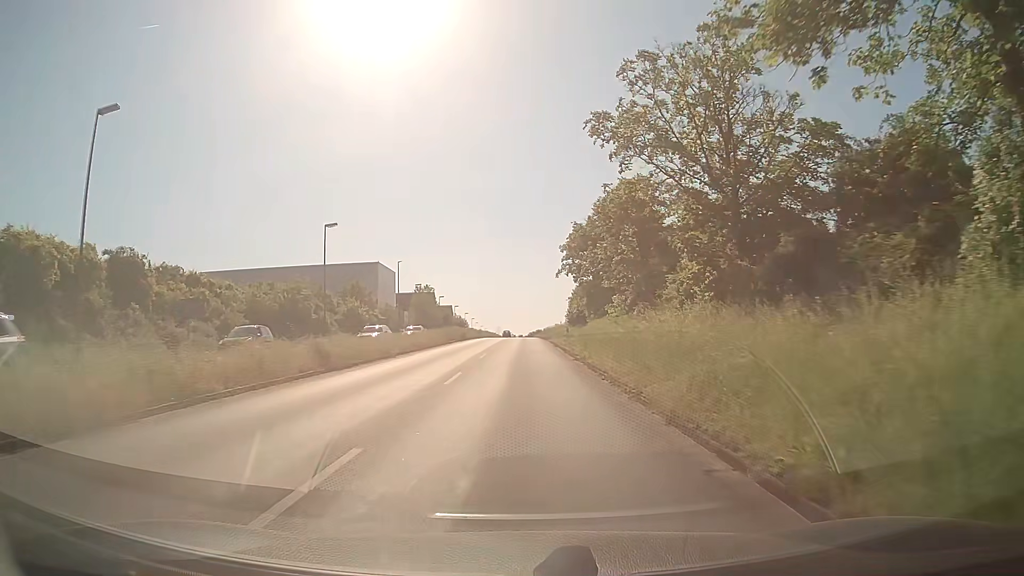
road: primary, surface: asphalt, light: Day
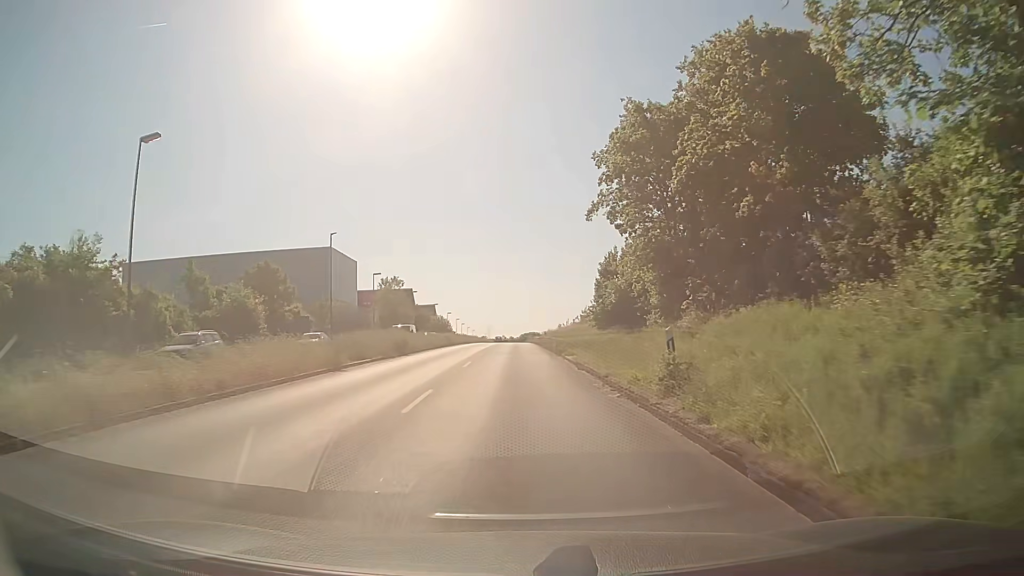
(+0.5, +29.0) m; +1°
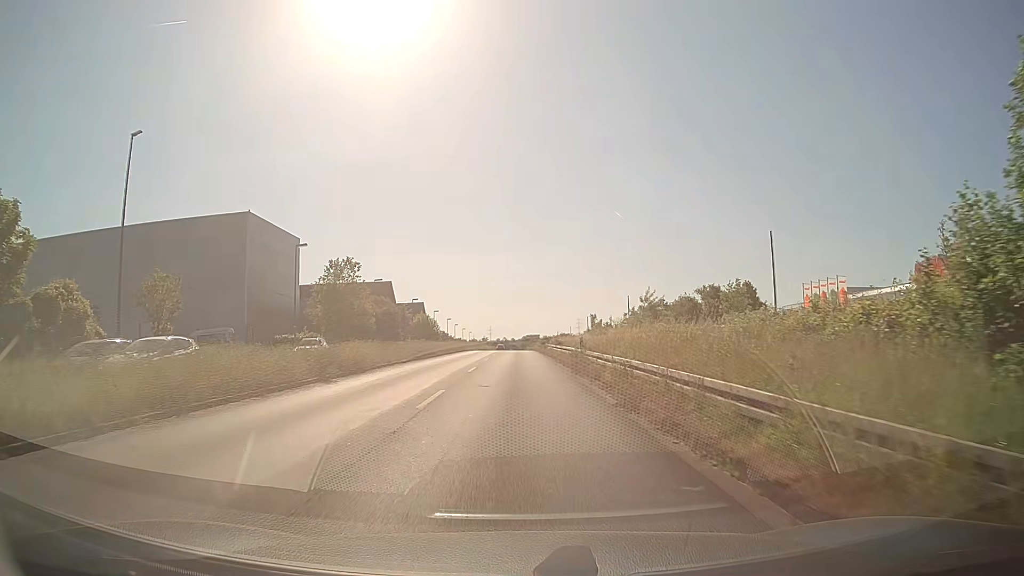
(0.0, +34.5) m; 0°
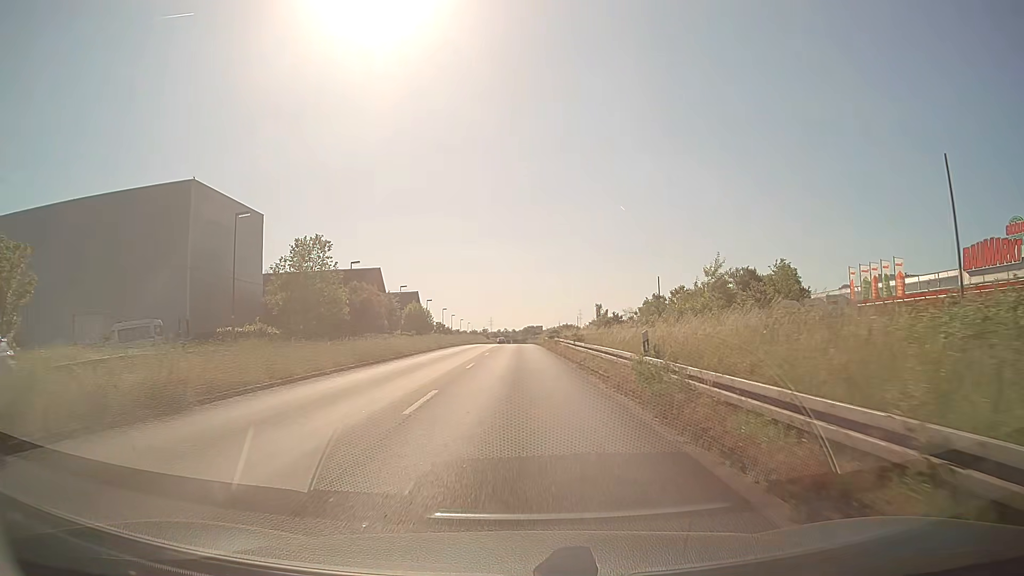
(0.0, +13.9) m; 0°
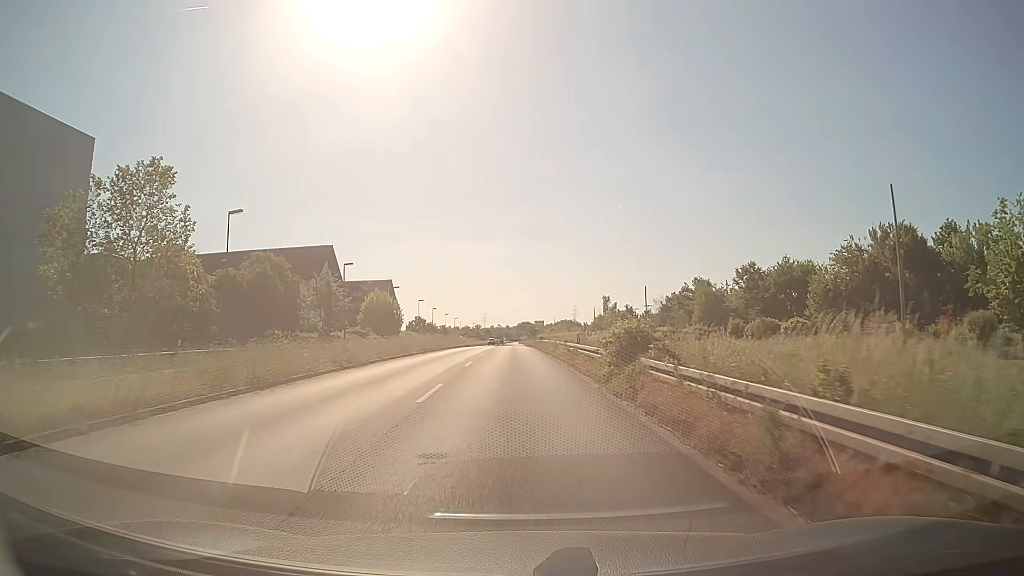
(0.0, +34.2) m; 0°
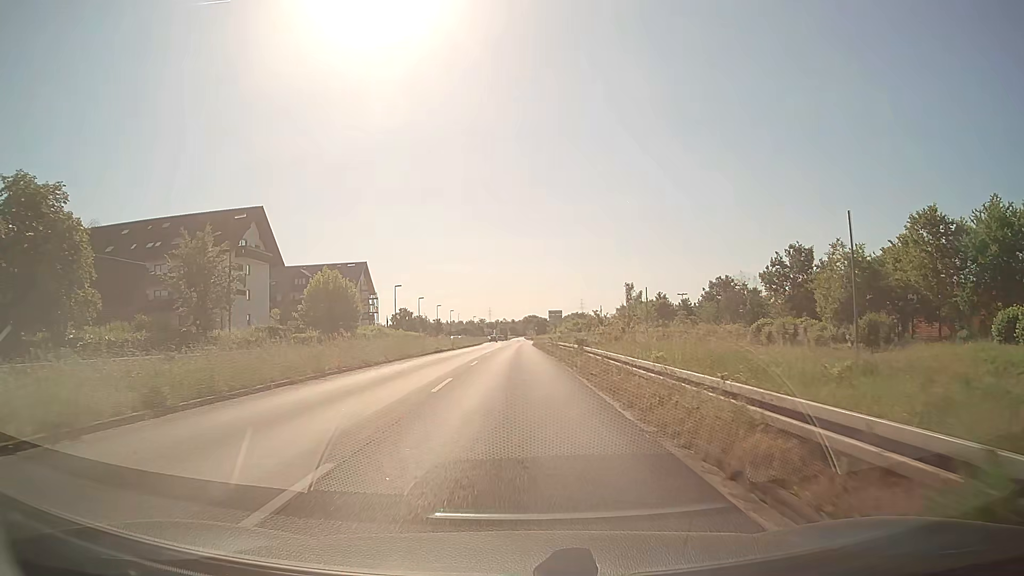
(0.0, +33.6) m; 0°
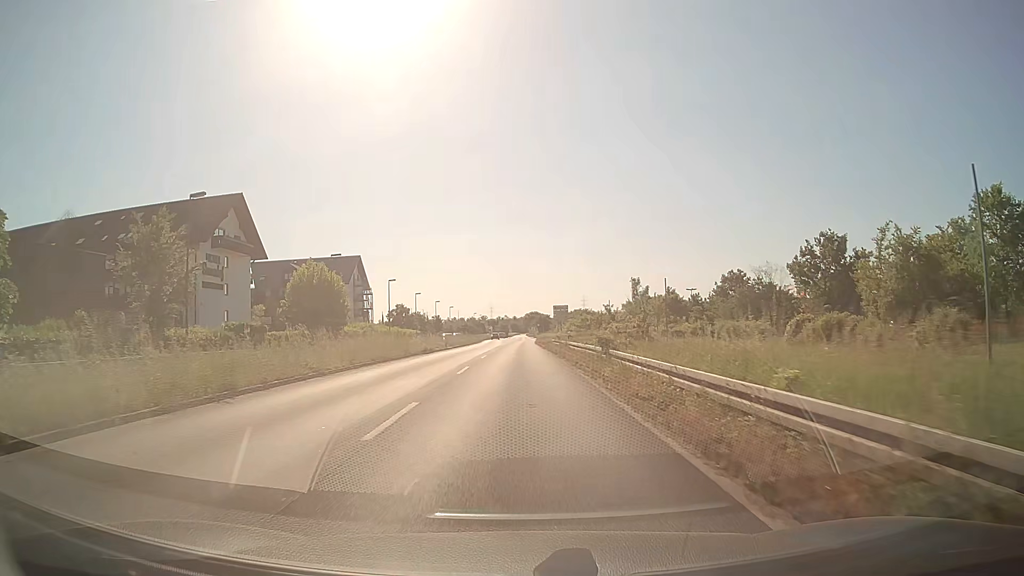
(0.0, +6.8) m; 0°
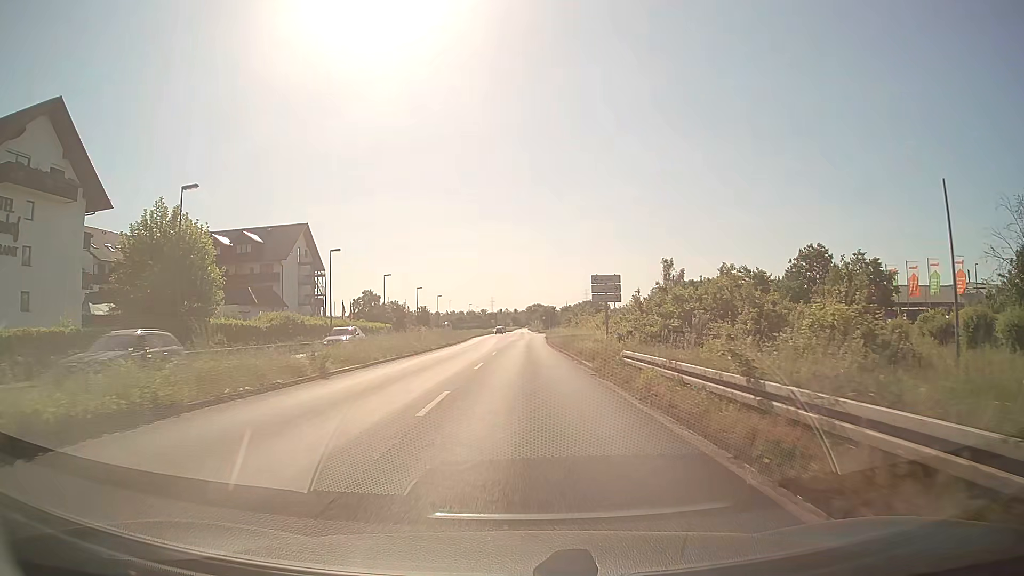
(-0.1, +34.2) m; 0°
(0, +10) (0, +20) (0, +30) (0, +40) (+1, +50) (+1, +60) (+1, +70) (+1, +80) (+2, +90) (+2, +100) m
